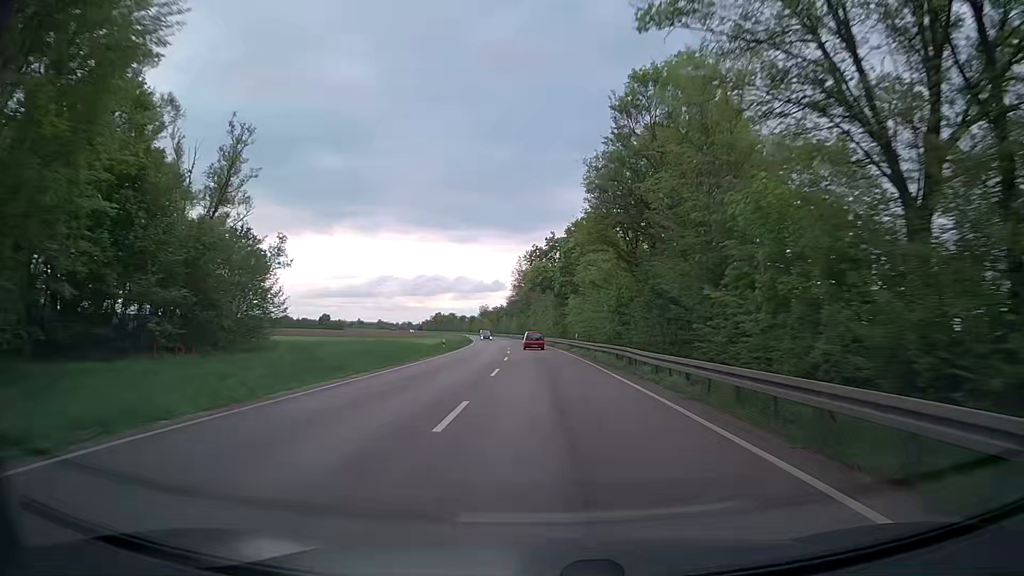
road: trunk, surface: asphalt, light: Day
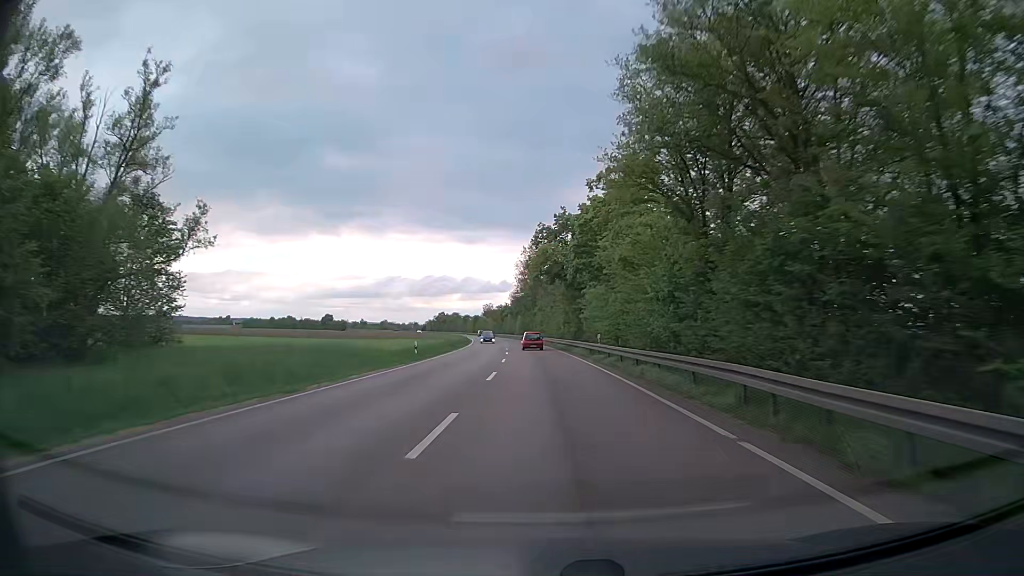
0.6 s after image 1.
(0.0, +13.8) m; 0°
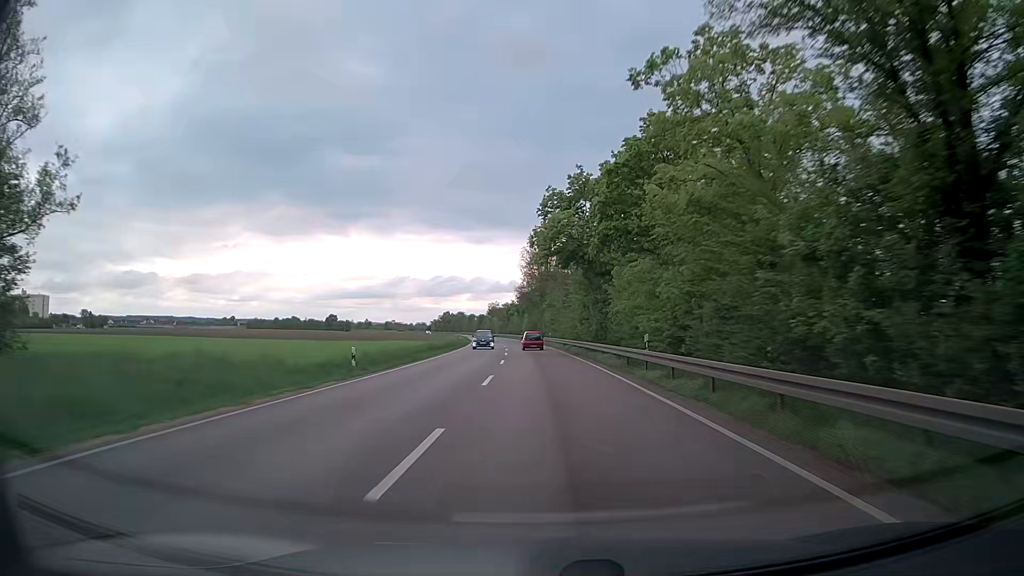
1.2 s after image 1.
(-0.2, +13.8) m; -1°
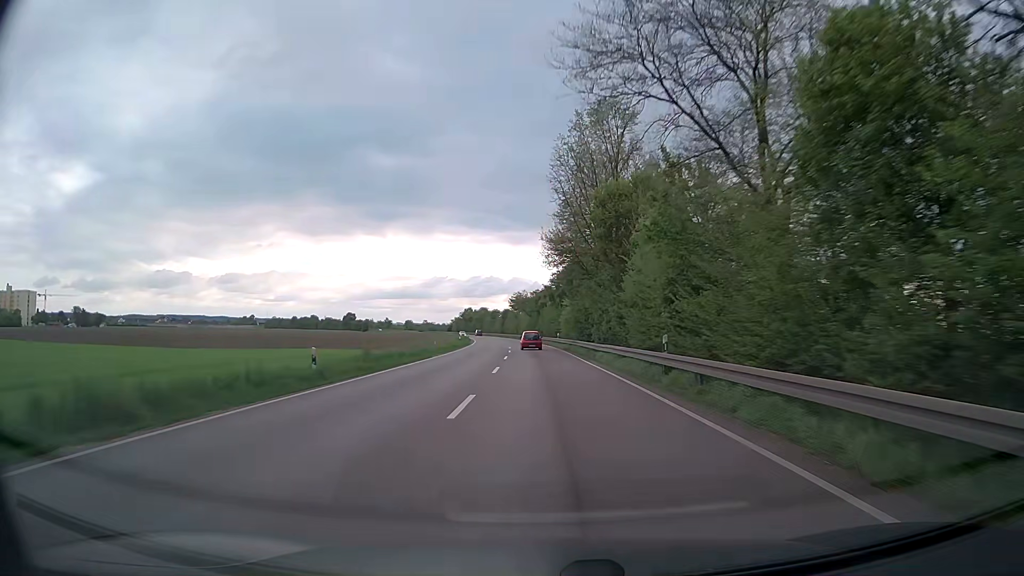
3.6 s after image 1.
(-1.7, +54.7) m; -3°
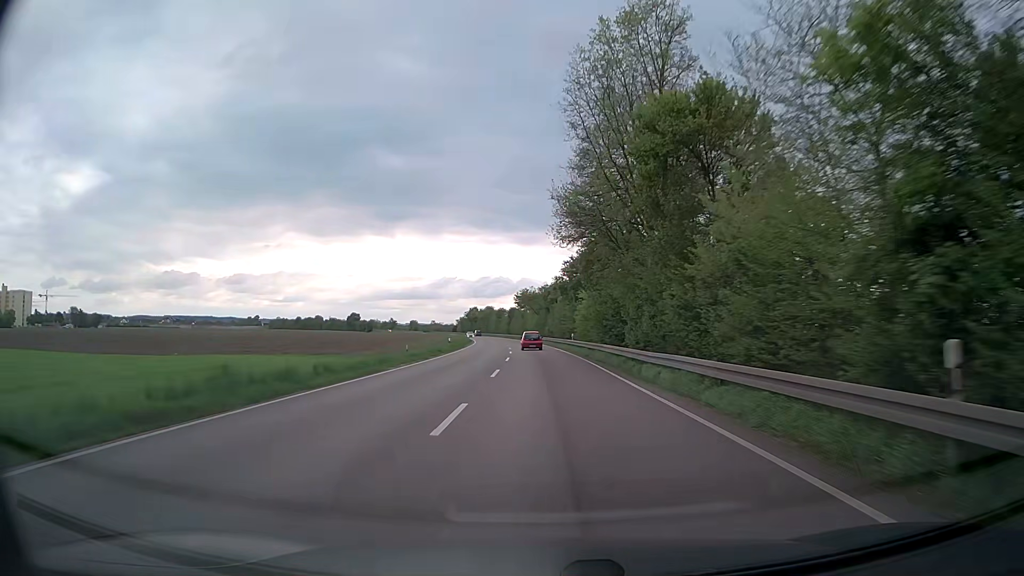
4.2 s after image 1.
(-0.2, +13.6) m; -1°
(0, +10) (0, +20) (-1, +30) (-1, +40) (-1, +50) (-2, +60) (-3, +70) (-3, +80) (-4, +90) (-5, +100) m
